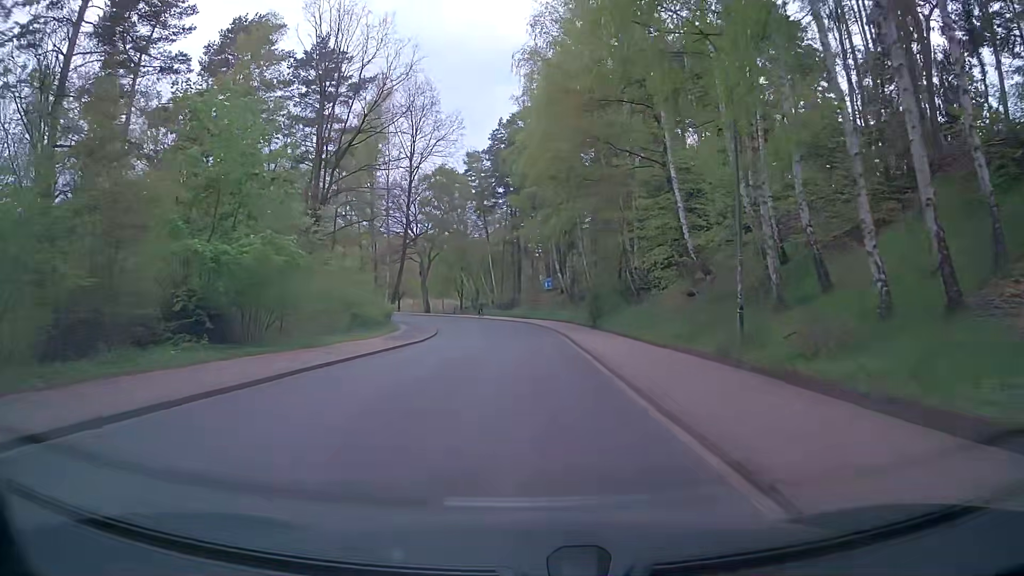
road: unclassified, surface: asphalt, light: Day
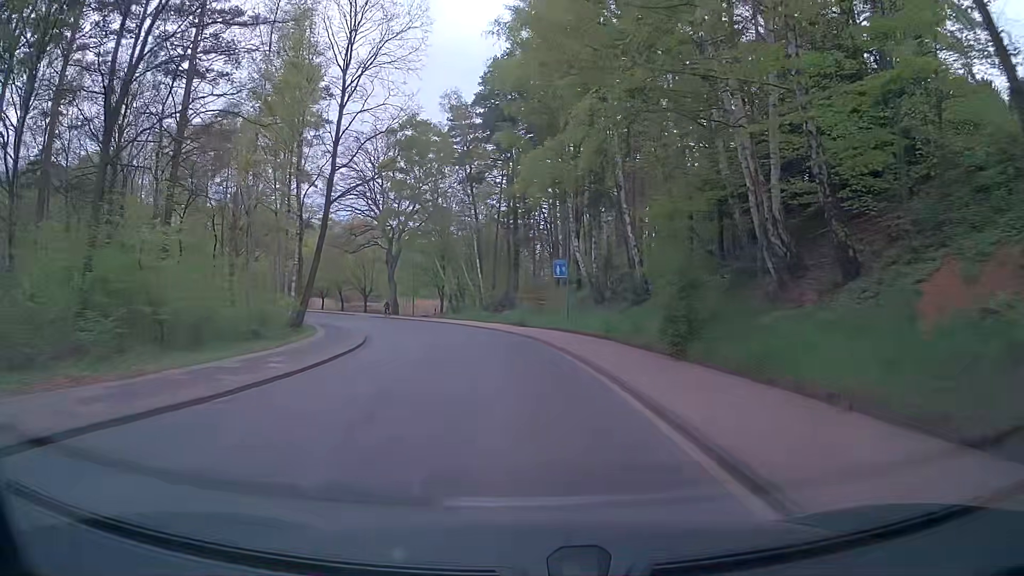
(-0.3, +22.6) m; -1°
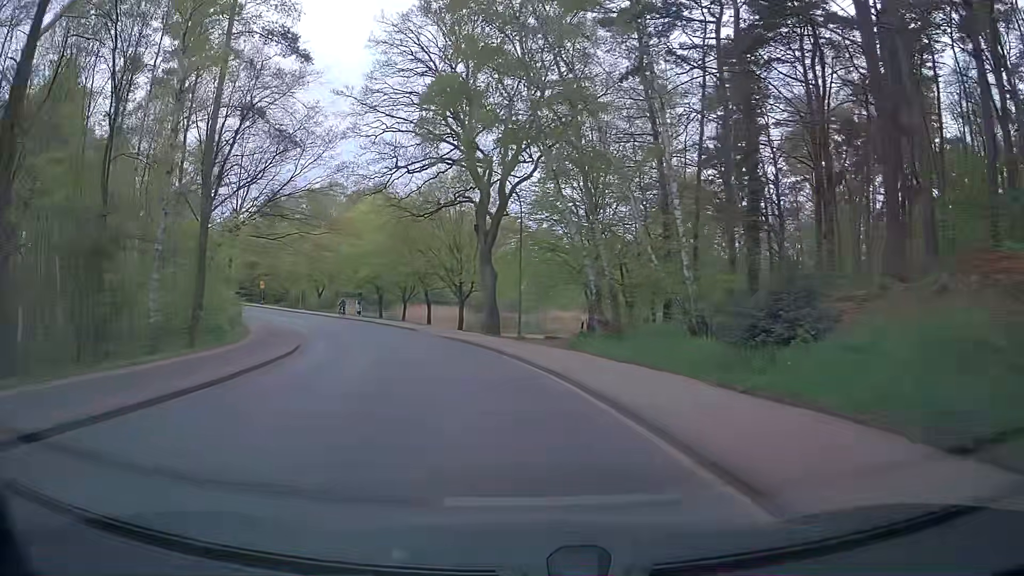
(-2.9, +36.4) m; -12°
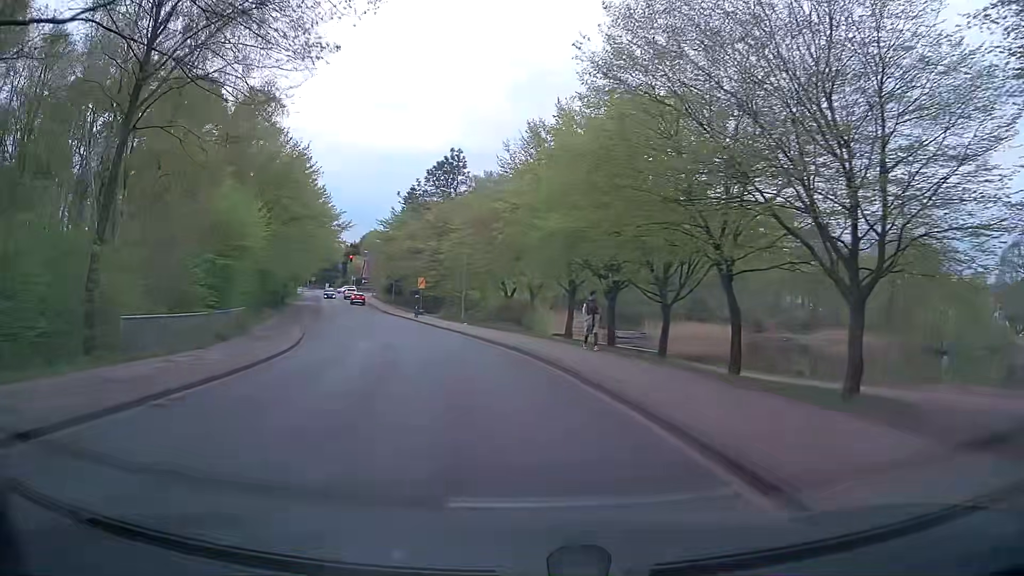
(-7.0, +35.3) m; -21°
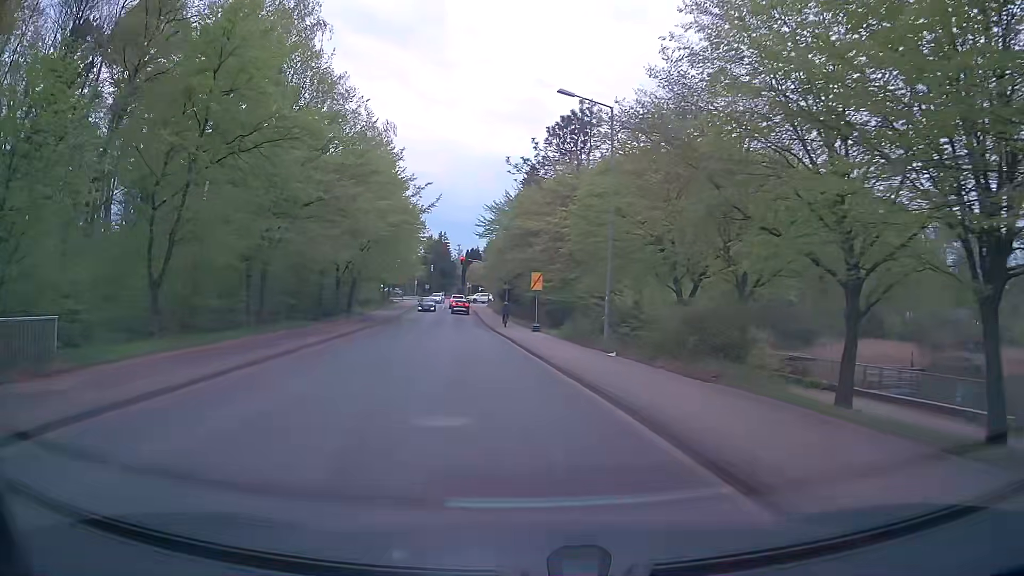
(-2.3, +20.4) m; -12°
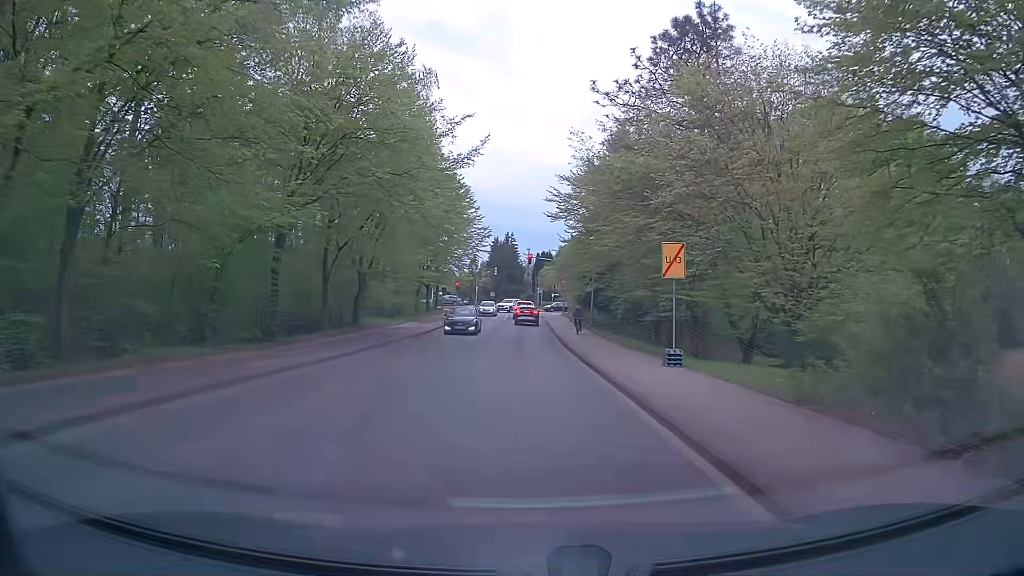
(-1.5, +18.6) m; -7°
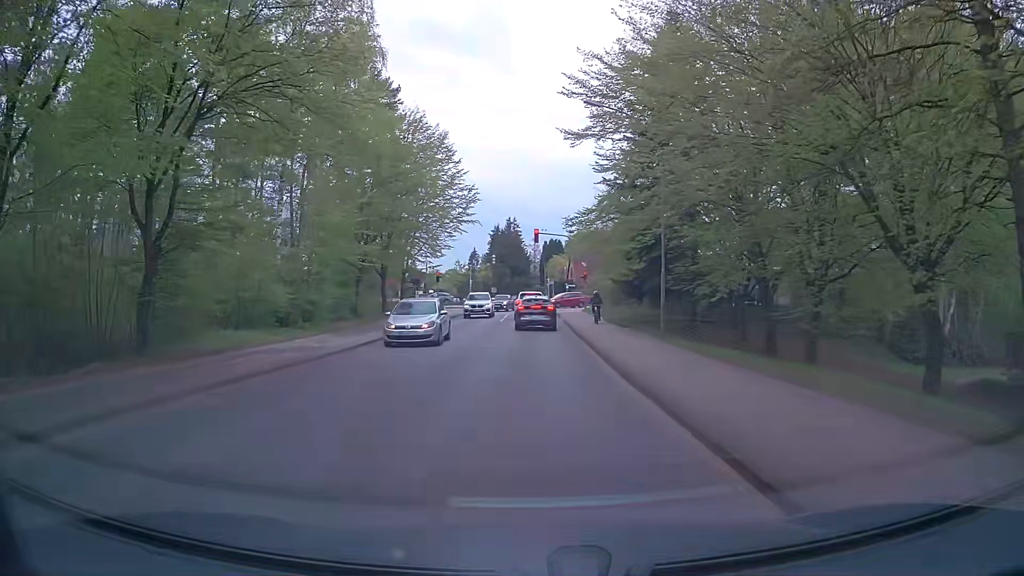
(0.0, +21.3) m; 0°
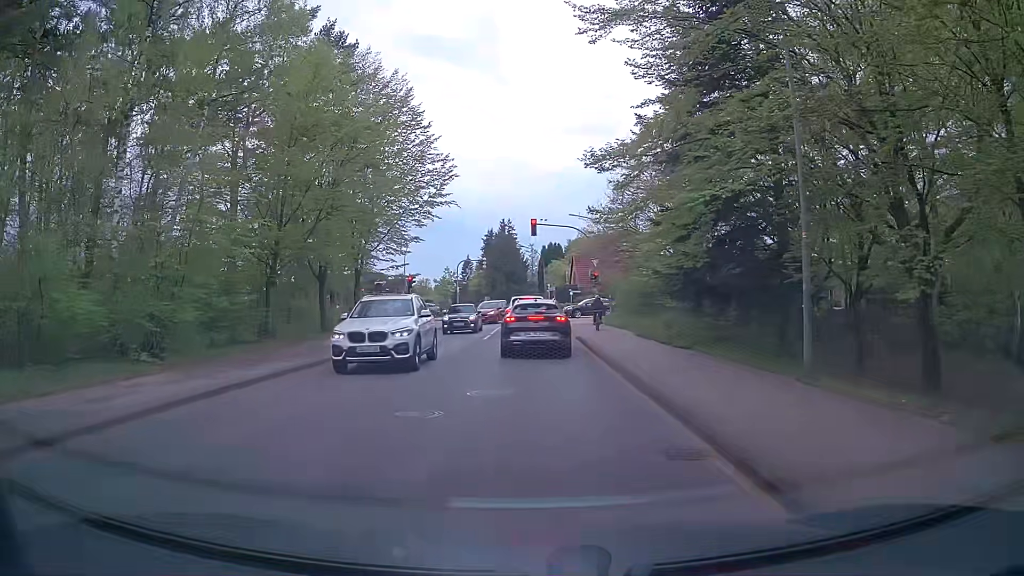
(0.0, +11.7) m; +2°
